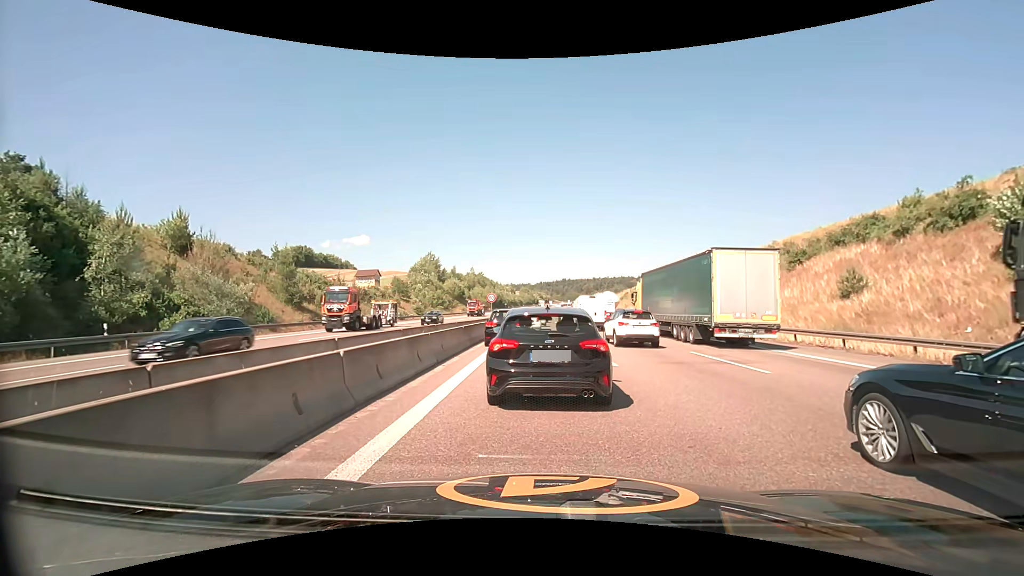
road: motorway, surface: asphalt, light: Day
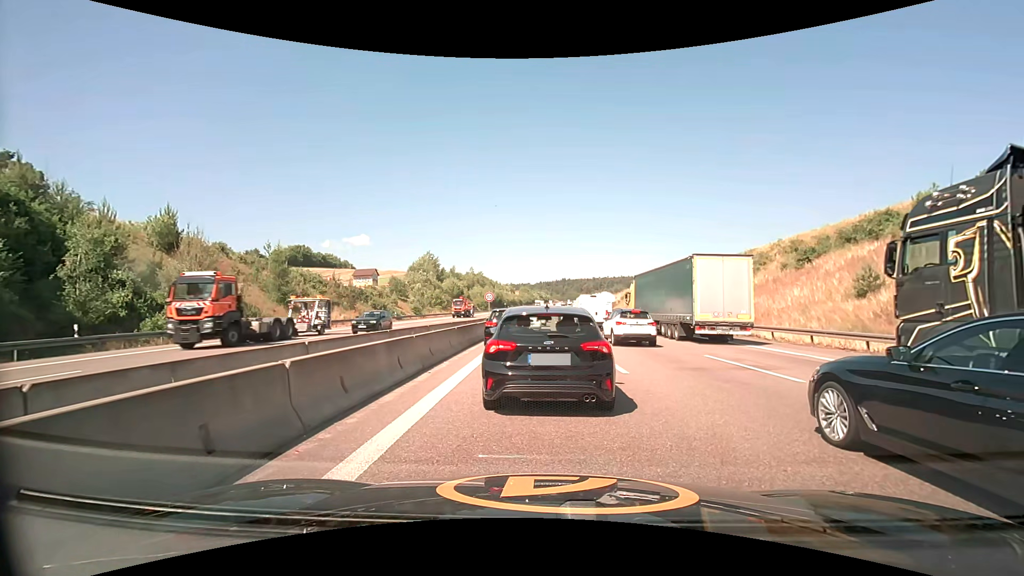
(0.0, +1.6) m; +1°
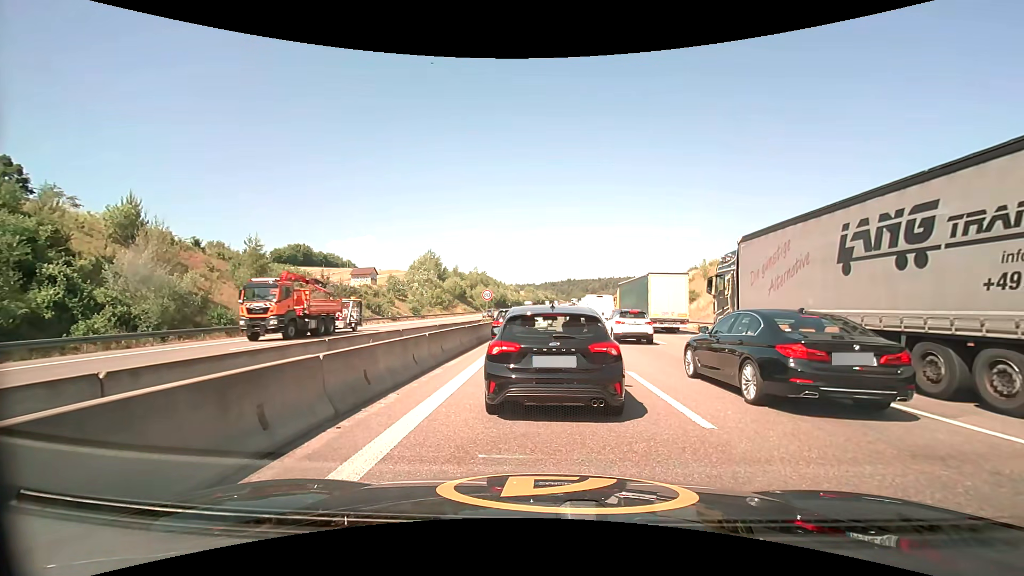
(0.0, +5.2) m; +1°
(0, +10) (0, +20) (-1, +30) (-1, +40) (-1, +50) (-1, +60) (0, +70) (0, +80) (0, +90) (+1, +100) m
